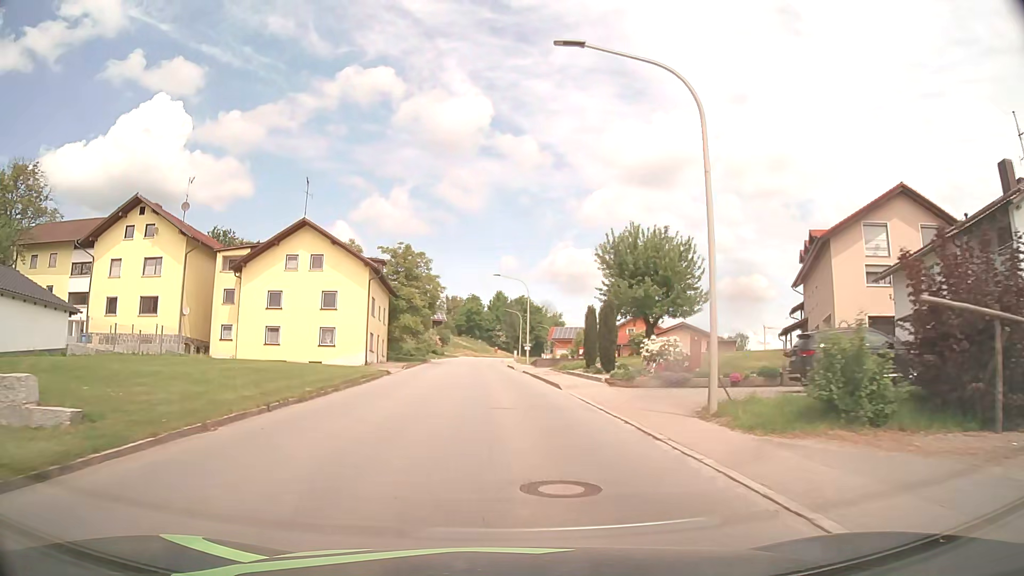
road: tertiary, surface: asphalt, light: Day
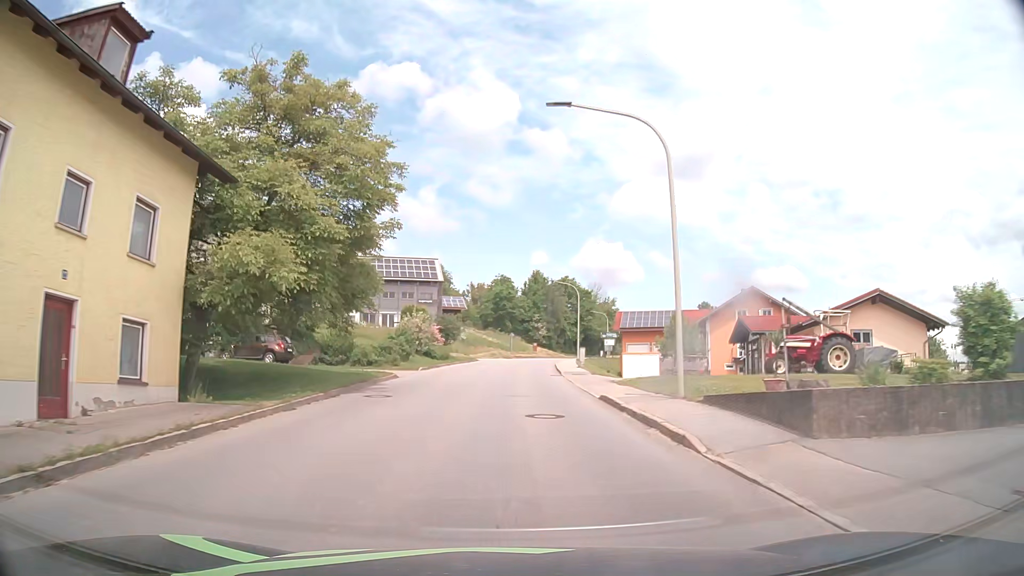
(-1.7, +38.8) m; -3°
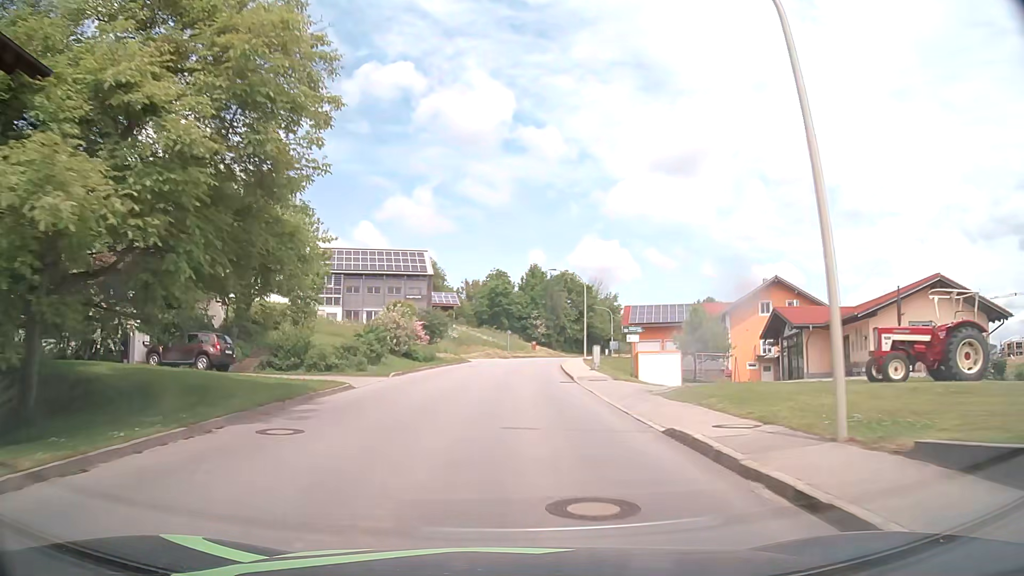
(0.0, +7.8) m; 0°
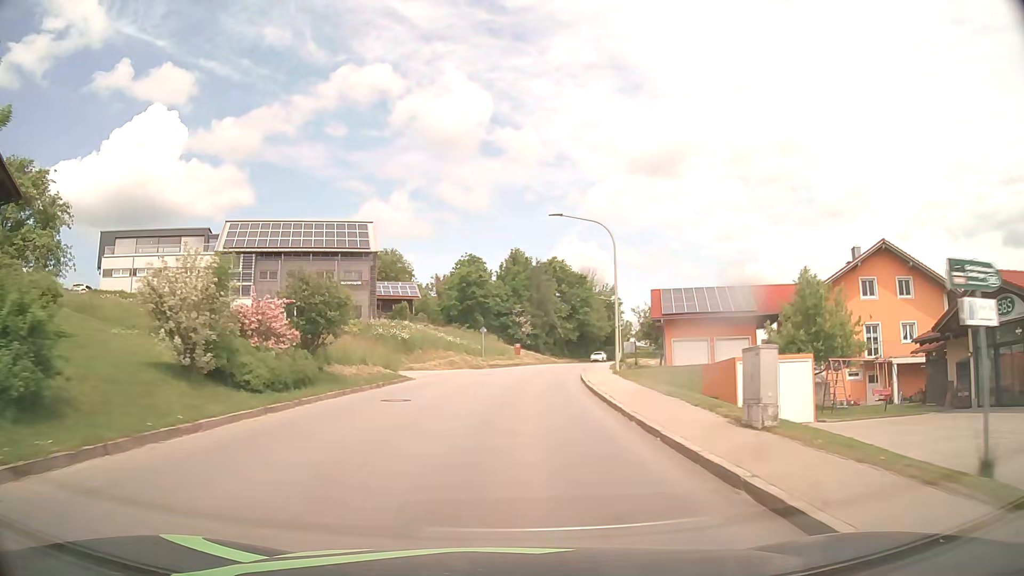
(+0.3, +23.4) m; +2°
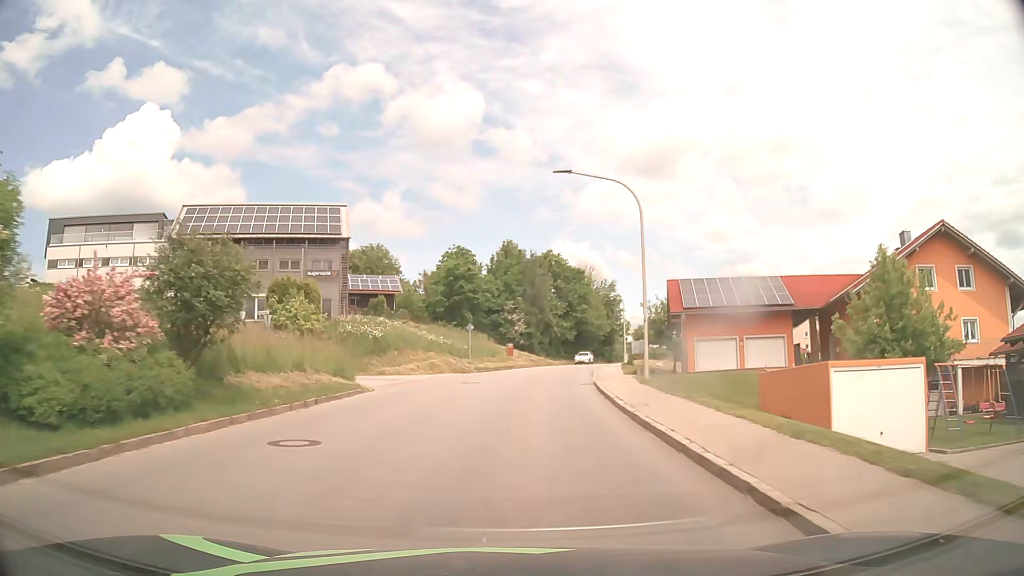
(+0.1, +7.8) m; +1°
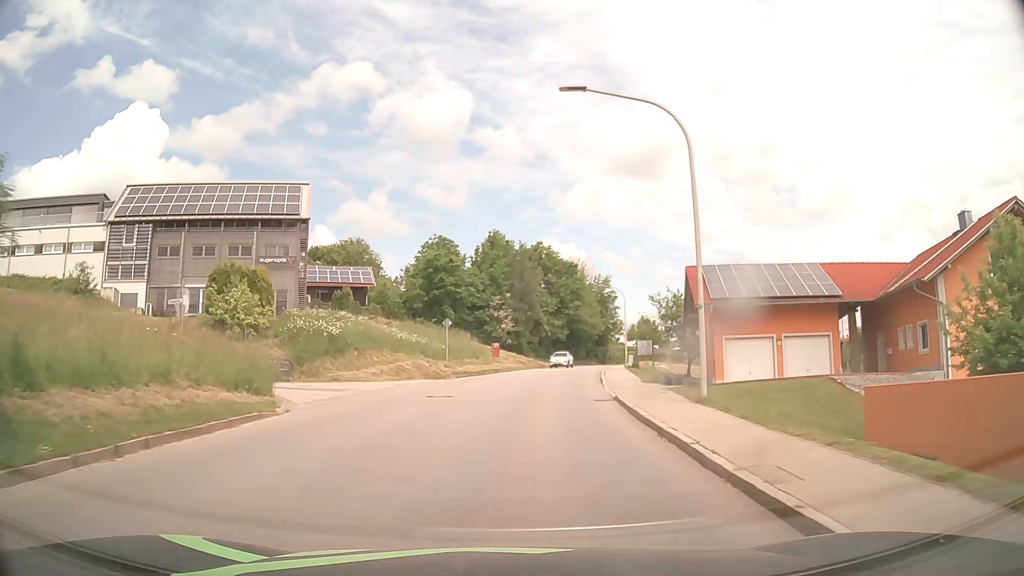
(+0.1, +7.8) m; +1°
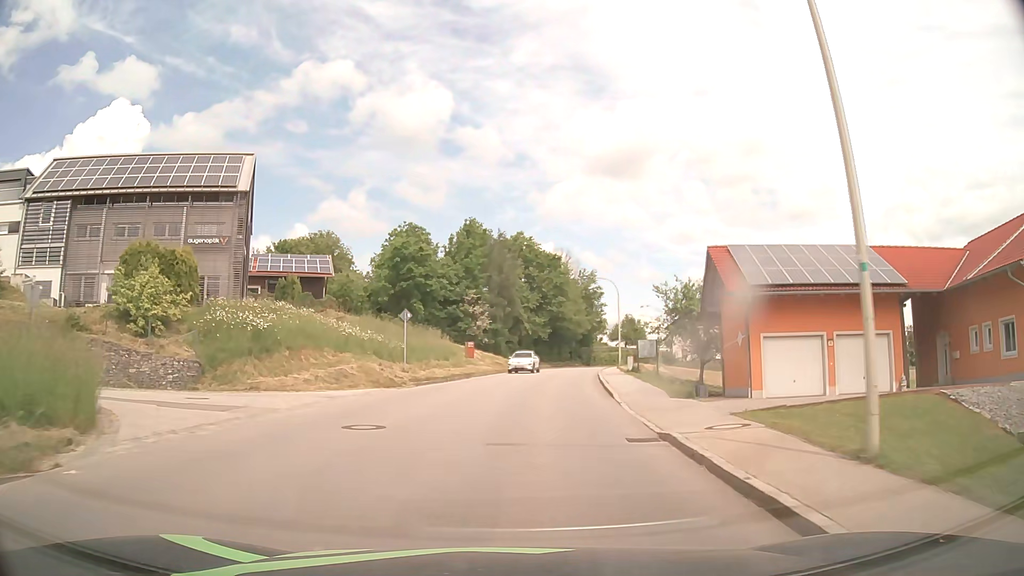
(+0.1, +7.8) m; +2°
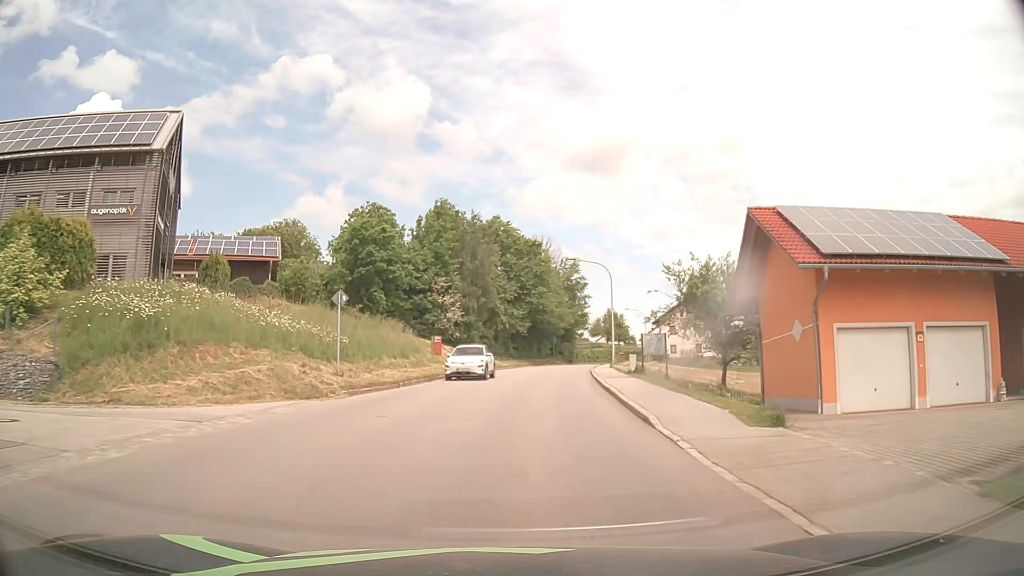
(+0.2, +7.8) m; +2°
